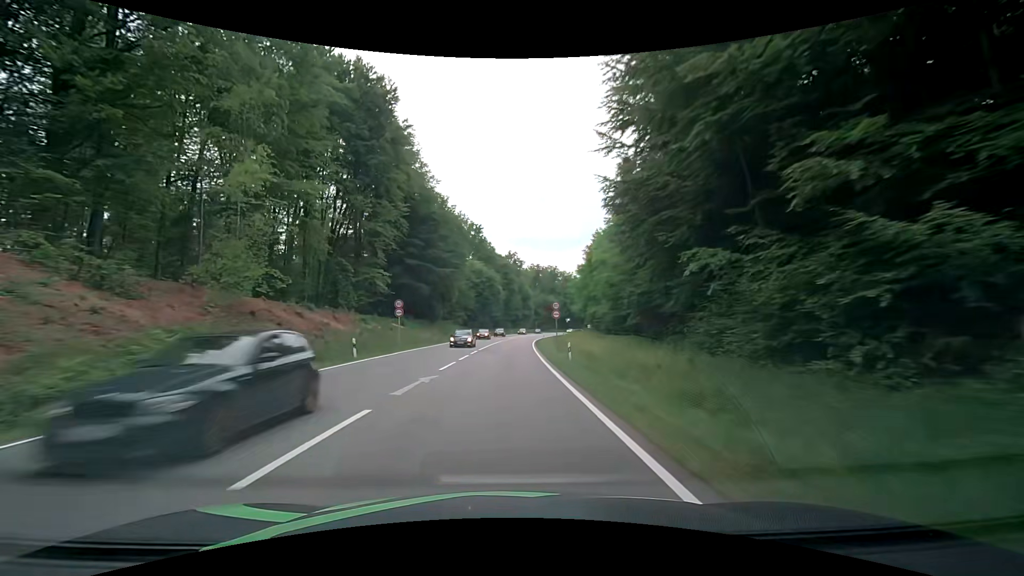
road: secondary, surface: asphalt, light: Day
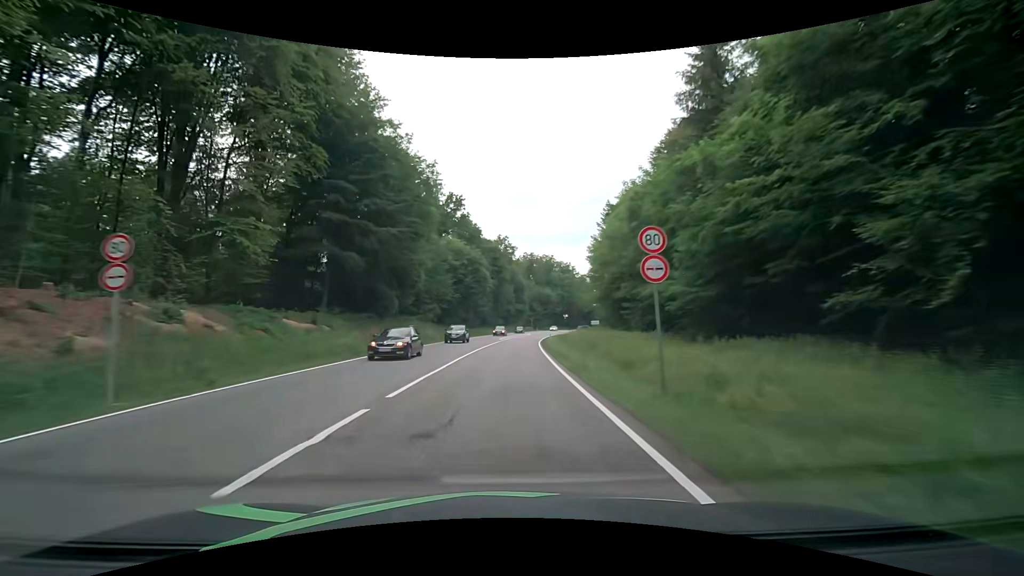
(+0.2, +25.3) m; +1°
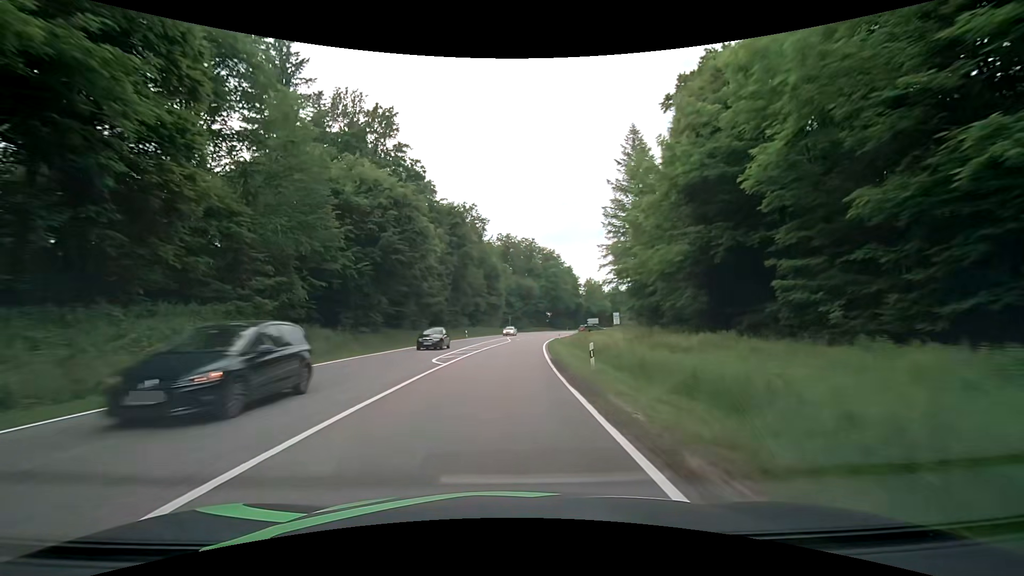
(+0.7, +38.0) m; +3°
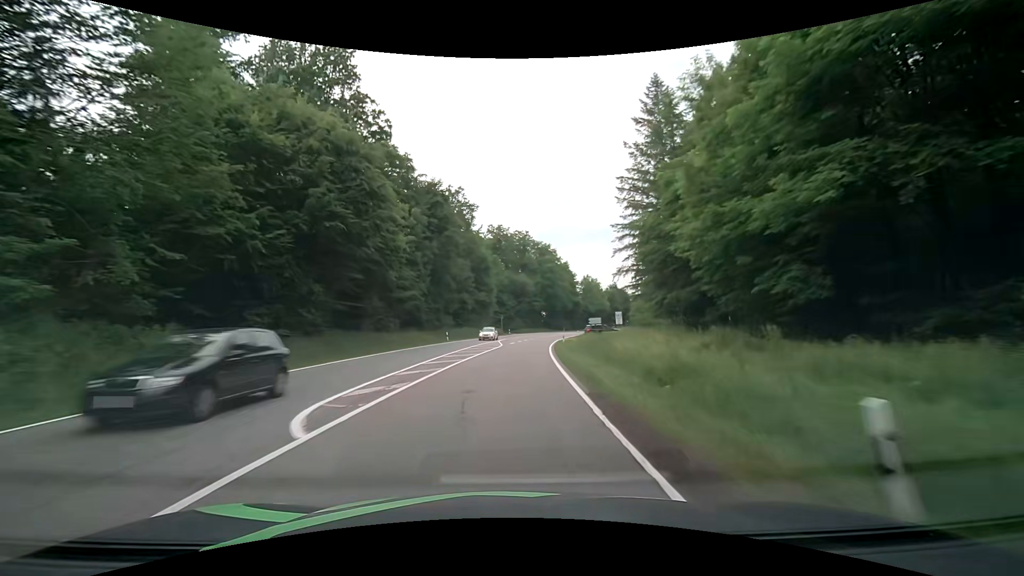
(+0.1, +12.7) m; 0°
(0, +10) (0, +20) (+1, +30) (+2, +40) (+3, +50) (+4, +60) (+6, +70) (+8, +79) (+10, +89) (+13, +99) m
